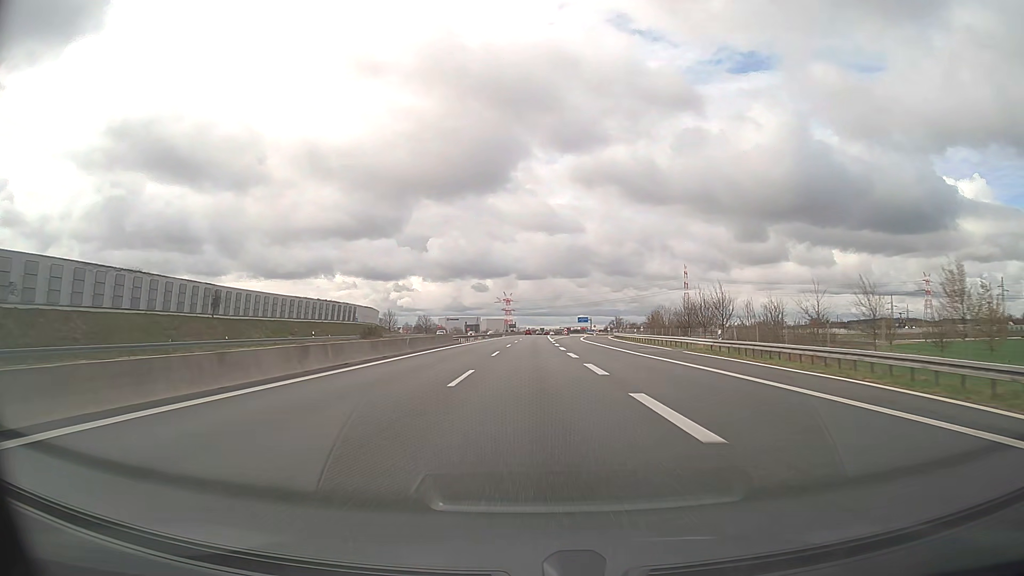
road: motorway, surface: asphalt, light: Day
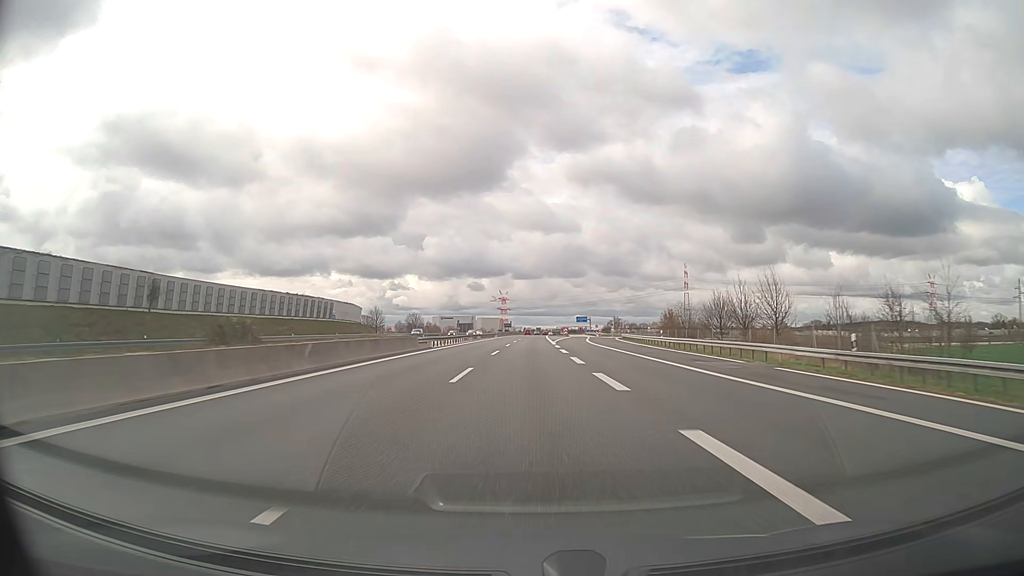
(0.0, +16.8) m; 0°
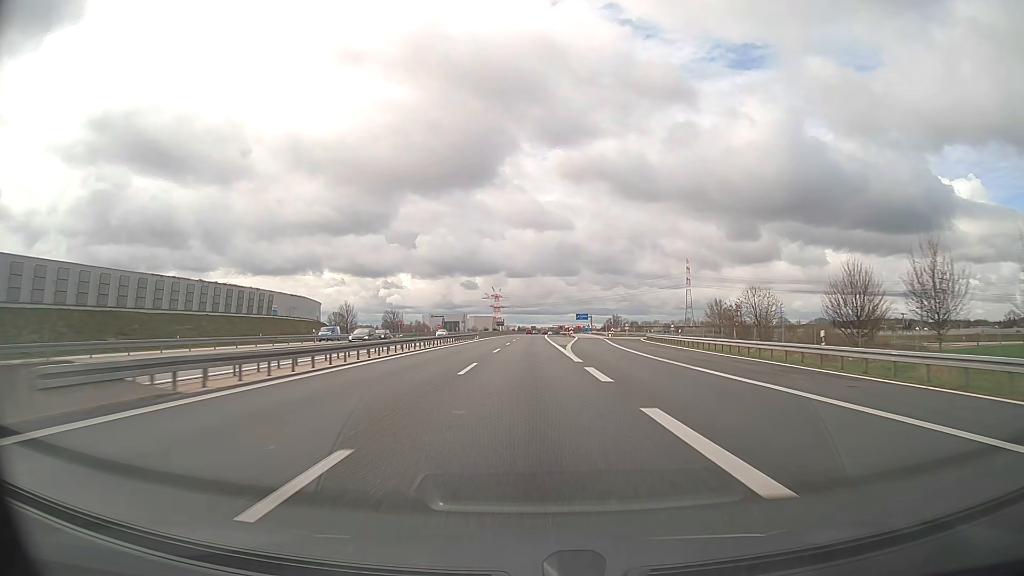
(+0.2, +33.6) m; +1°
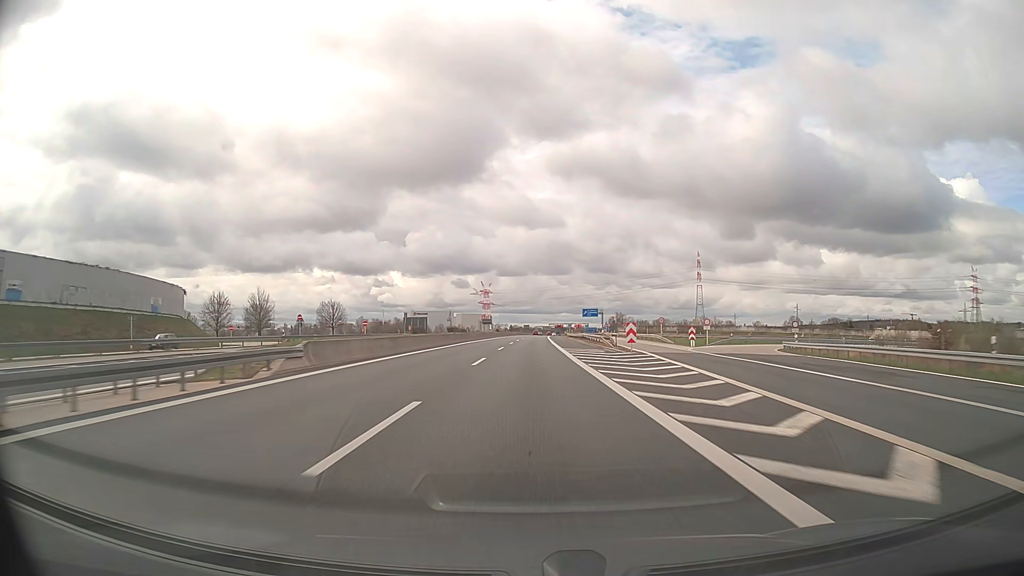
(+0.4, +67.3) m; +1°
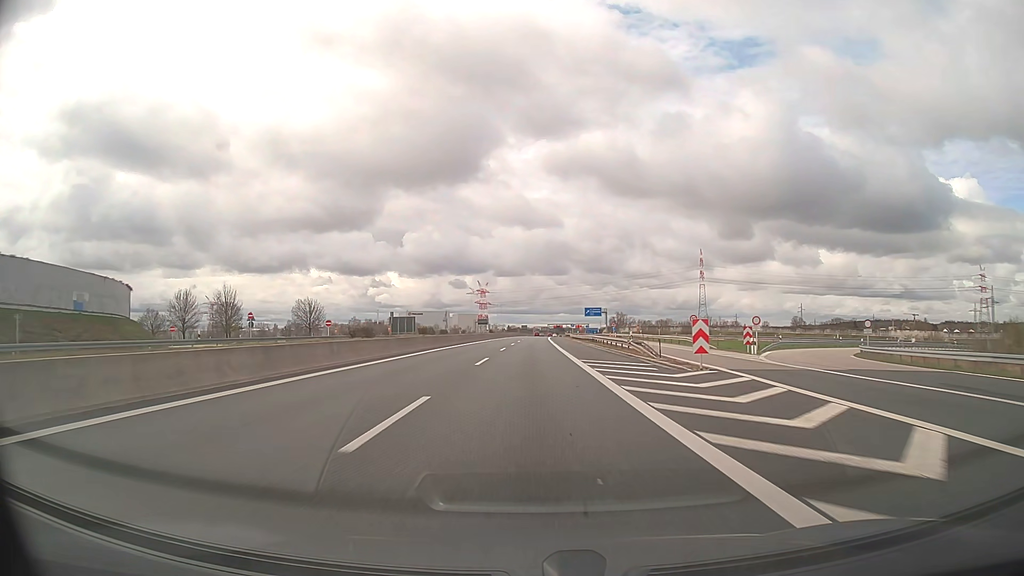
(0.0, +16.8) m; 0°
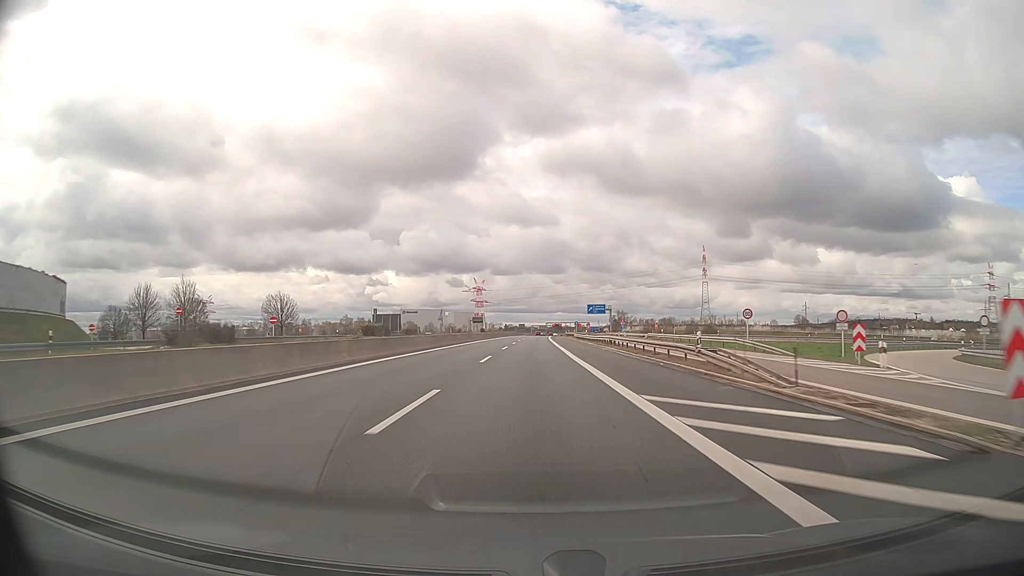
(0.0, +16.8) m; 0°
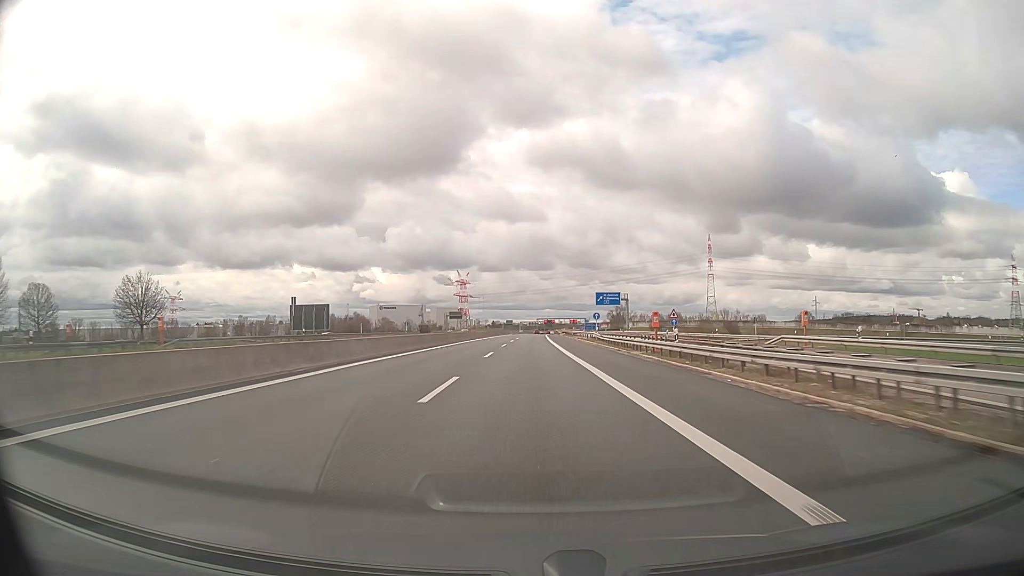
(+0.3, +50.5) m; +1°
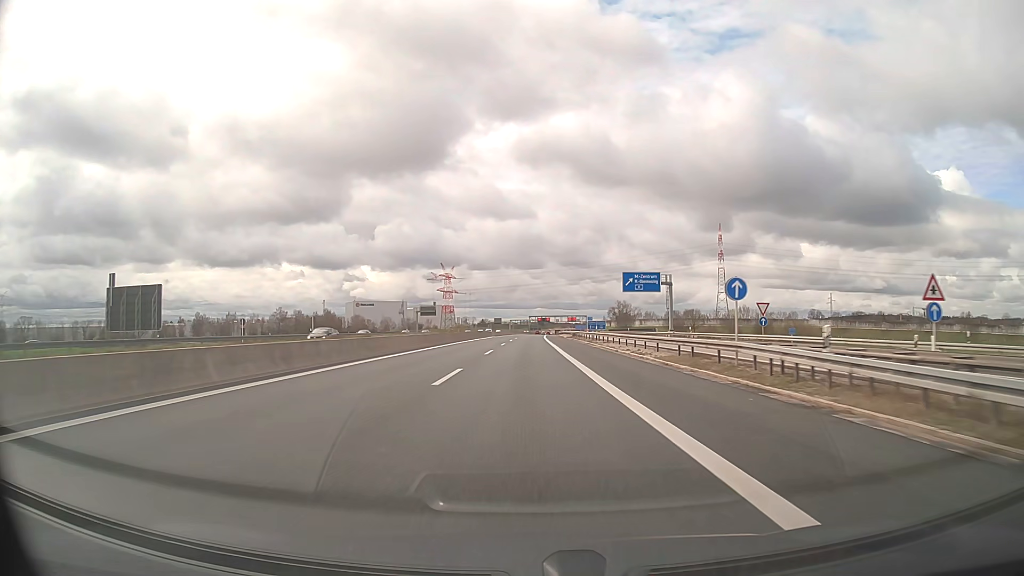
(+0.3, +50.5) m; +1°
(0, +10) (0, +20) (0, +30) (0, +40) (0, +50) (0, +60) (0, +70) (0, +80) (+1, +90) (+1, +100) m
